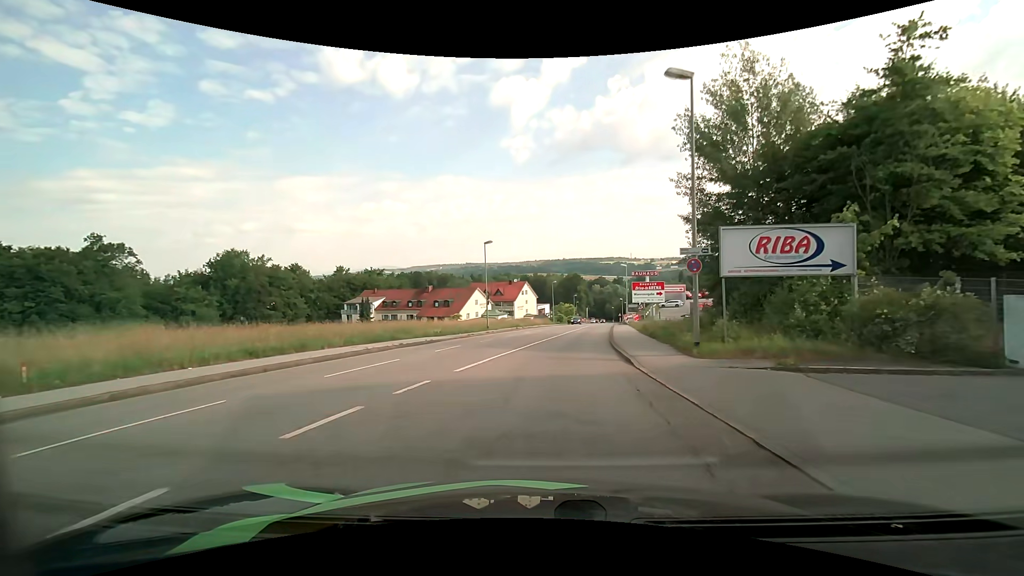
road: tertiary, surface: asphalt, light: Day
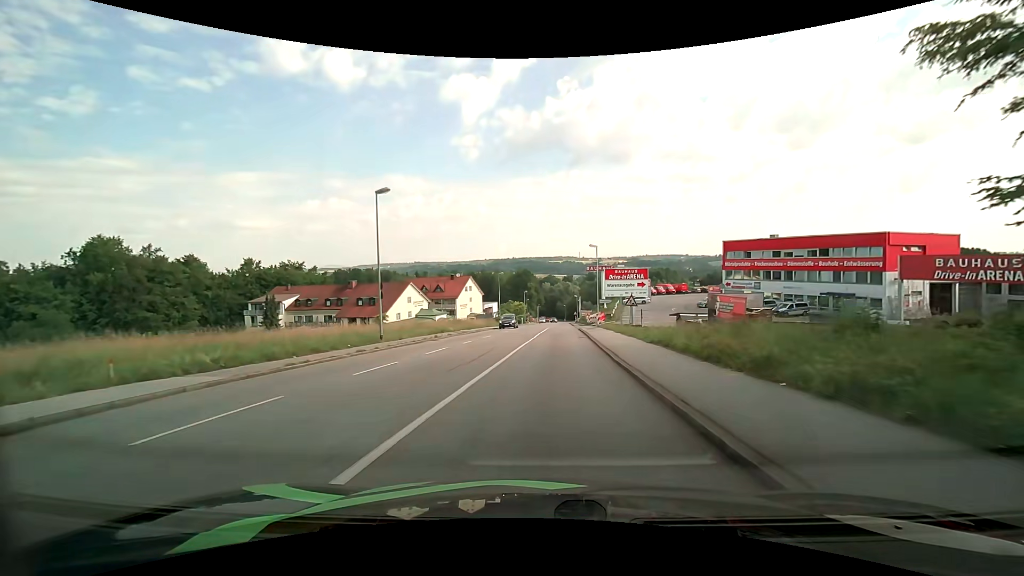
(+0.7, +18.7) m; +6°
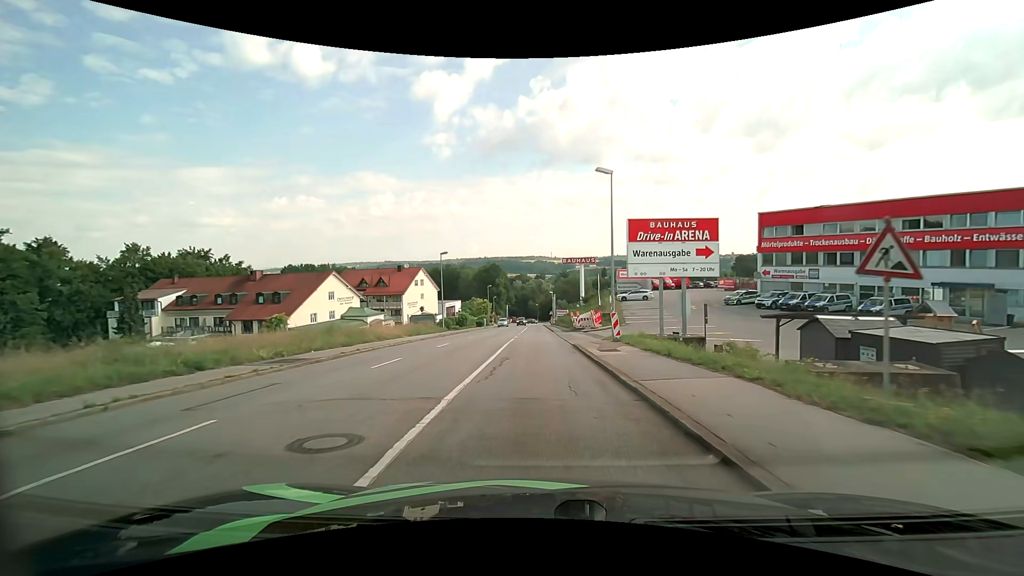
(+0.8, +25.5) m; +3°
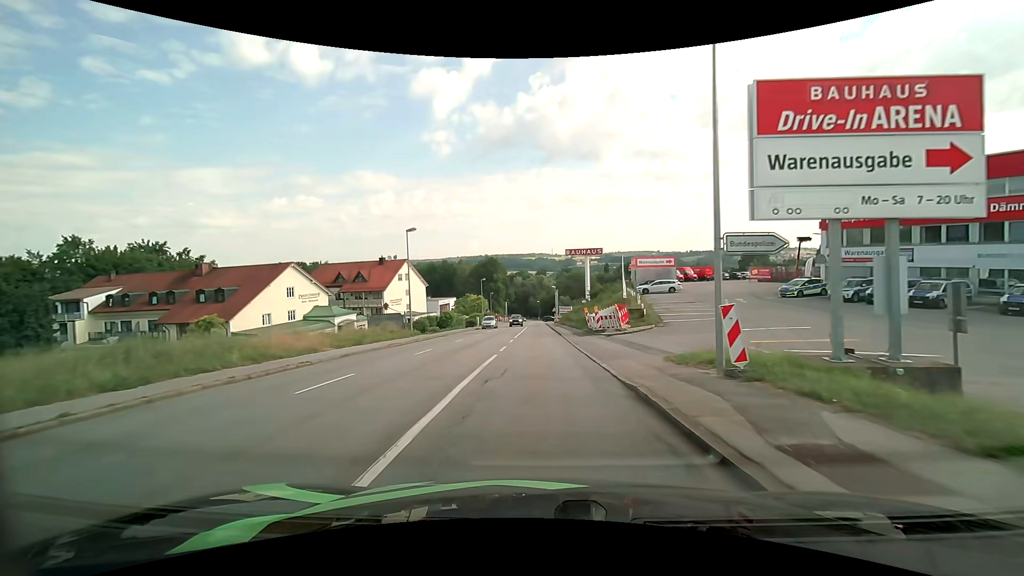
(0.0, +13.4) m; 0°
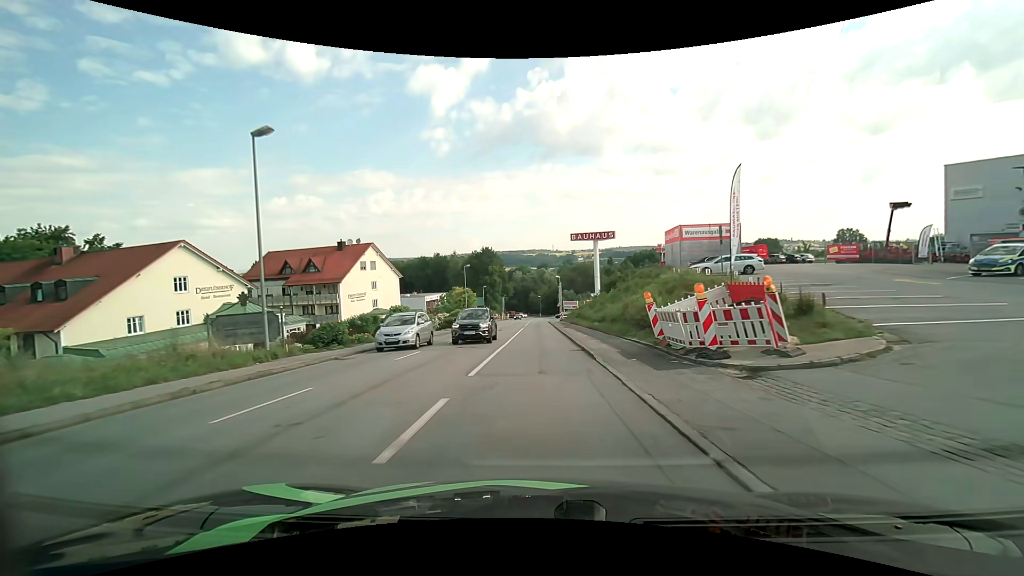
(+0.1, +20.2) m; 0°
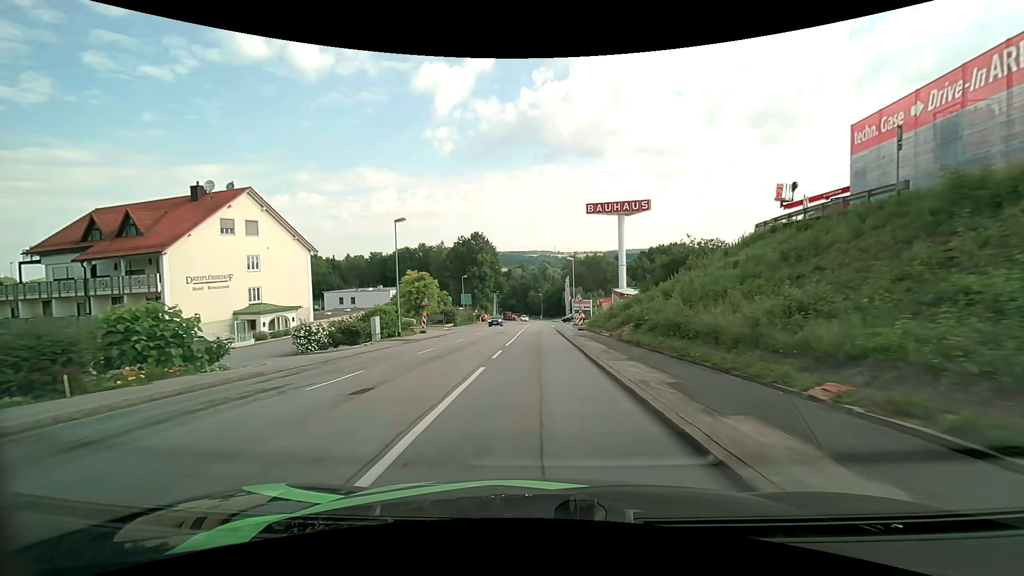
(-0.1, +33.1) m; 0°
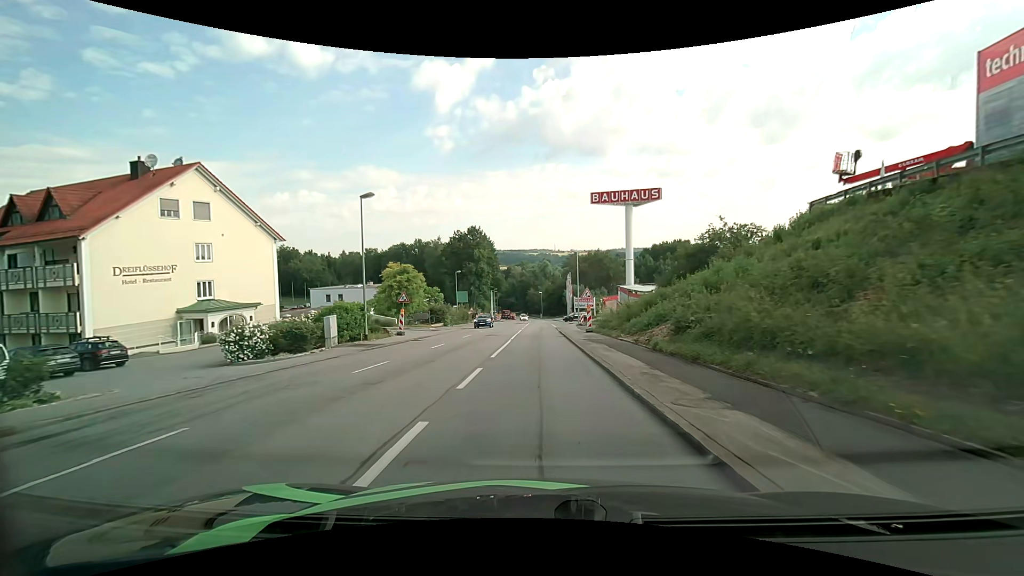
(0.0, +6.6) m; 0°
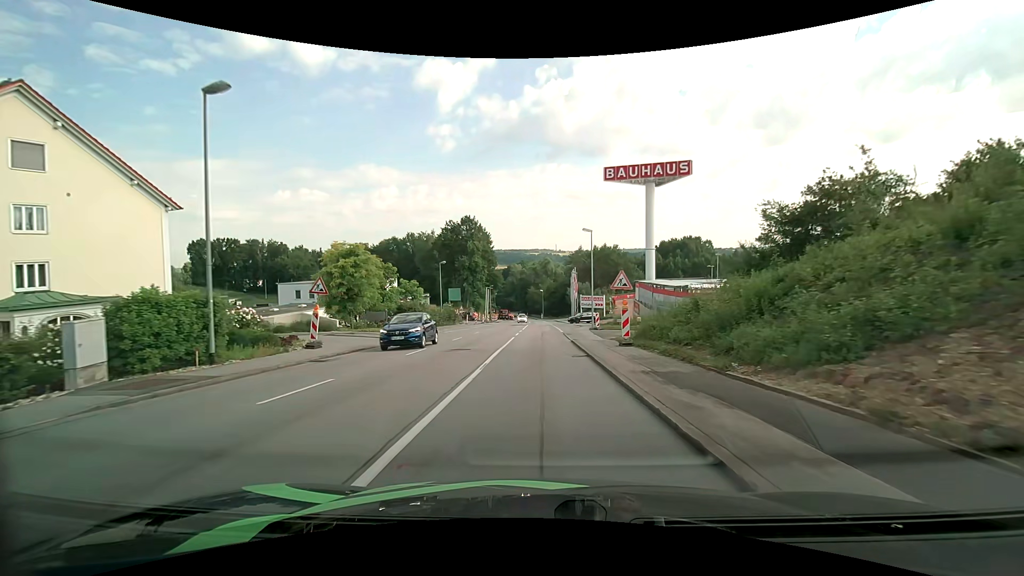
(0.0, +13.2) m; 0°
(0, +10) (0, +20) (0, +30) (0, +40) (0, +50) (0, +60) (0, +70) (0, +80) (0, +90) (0, +100) m
